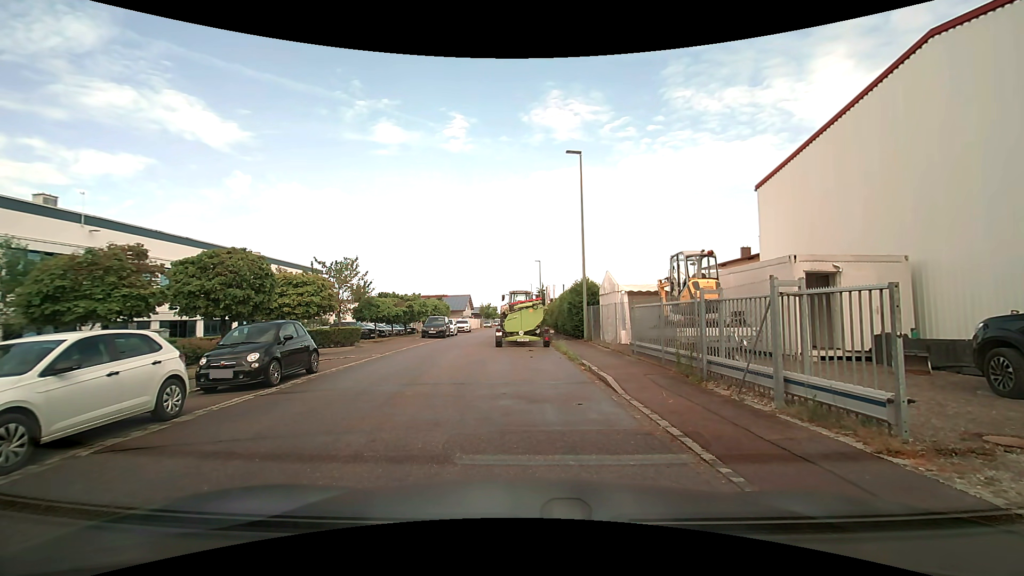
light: Day
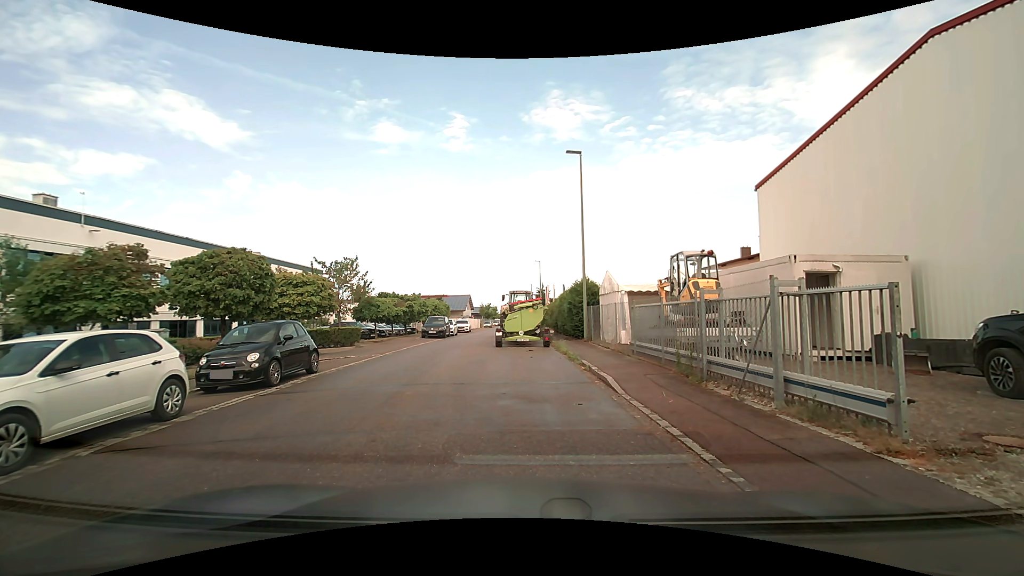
(0.0, 0.0) m; 0°
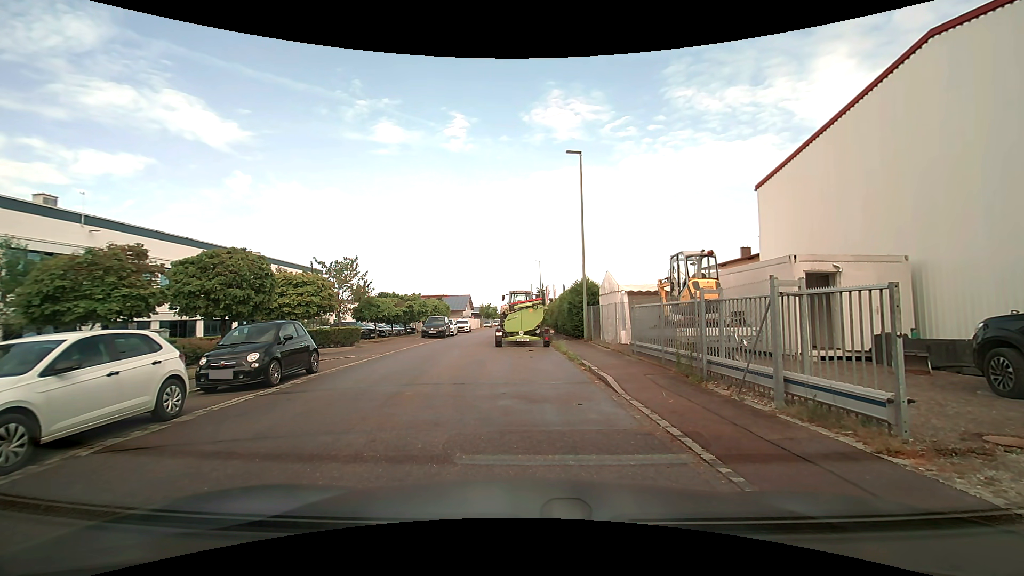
(0.0, 0.0) m; 0°
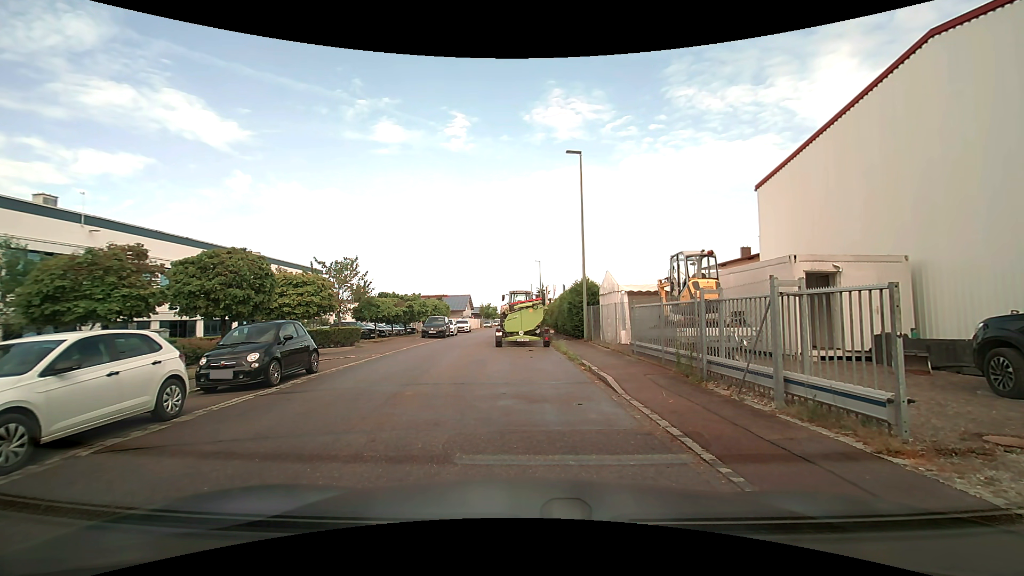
(0.0, 0.0) m; 0°
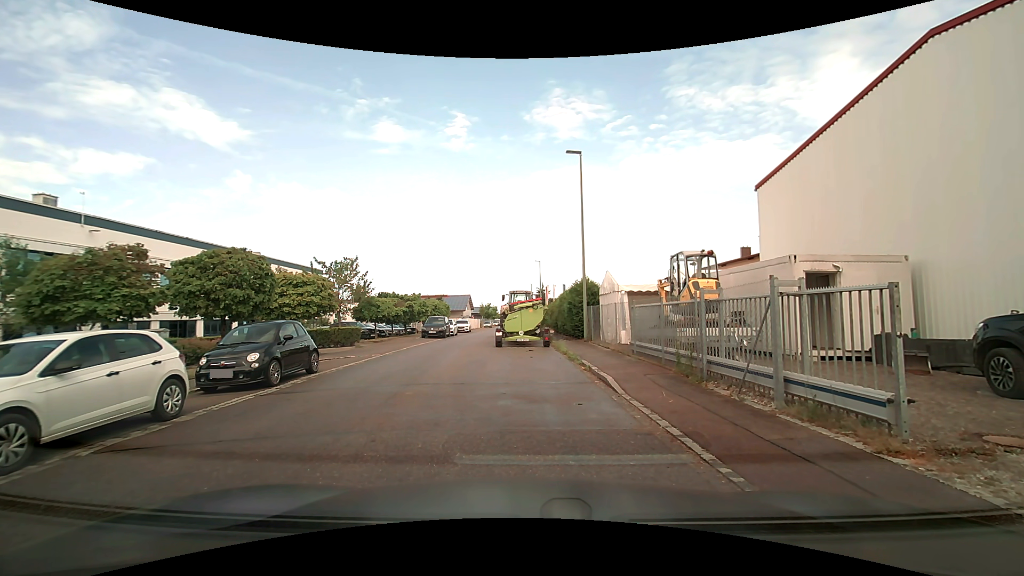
(0.0, 0.0) m; 0°
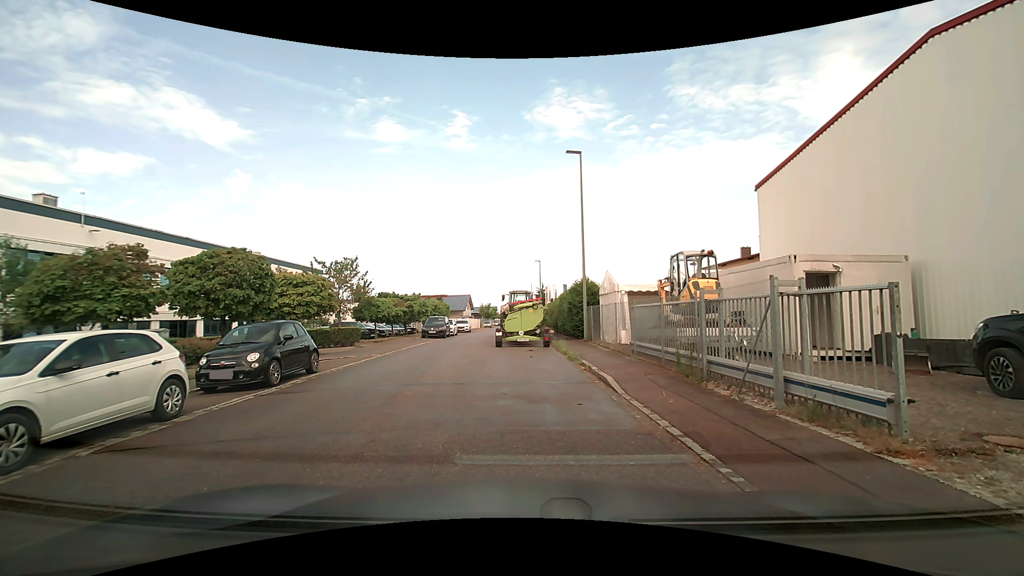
(0.0, 0.0) m; 0°
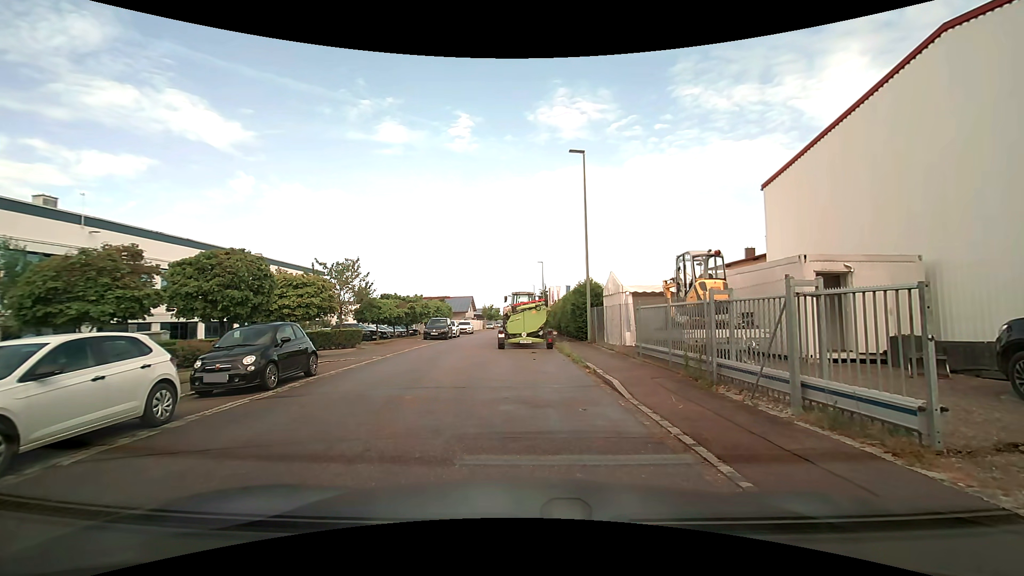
(0.0, +0.3) m; 0°
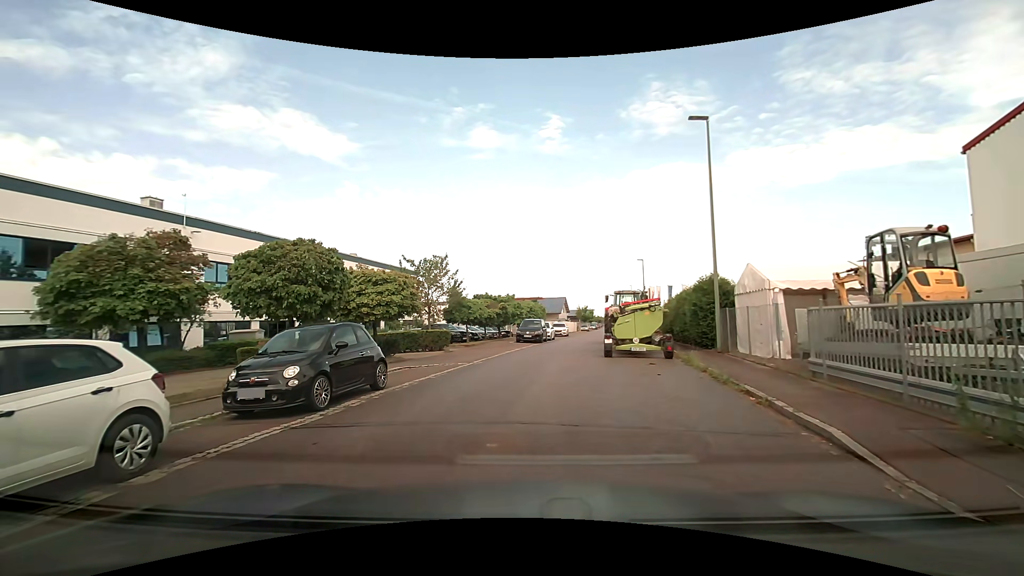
(-0.3, +3.5) m; -11°
(0, +10) (+1, +20) (+2, +30) (+4, +40) (+6, +49) (+9, +59) (+11, +69) (+13, +79) (+15, +88) (+17, +98) m
